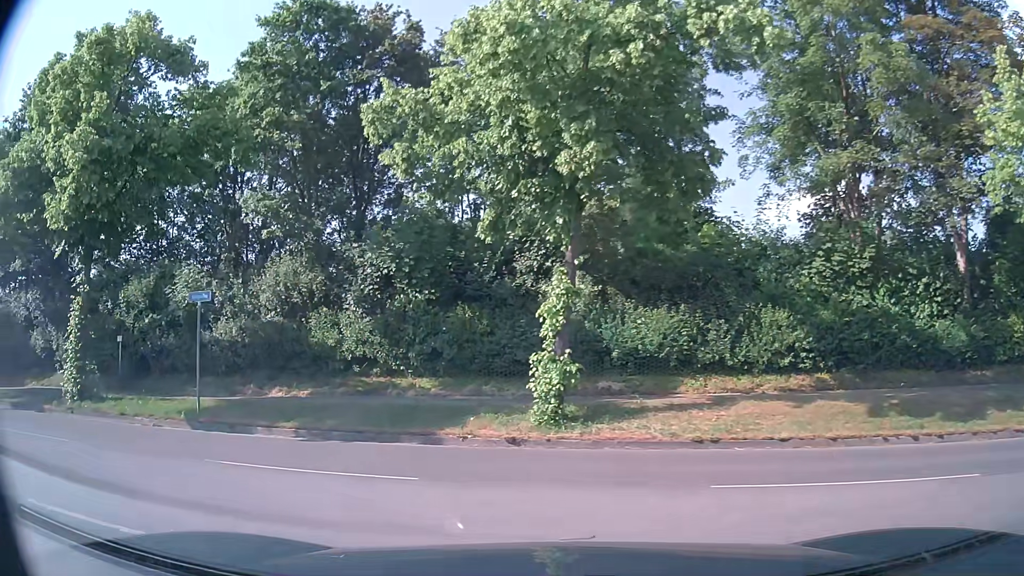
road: service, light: Day
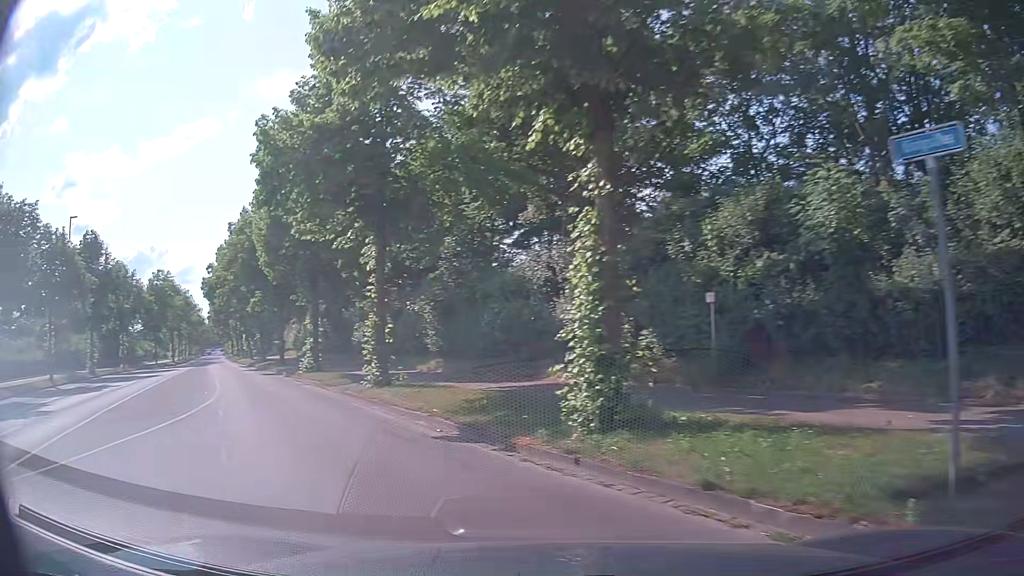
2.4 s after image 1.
(-4.3, +9.1) m; -52°
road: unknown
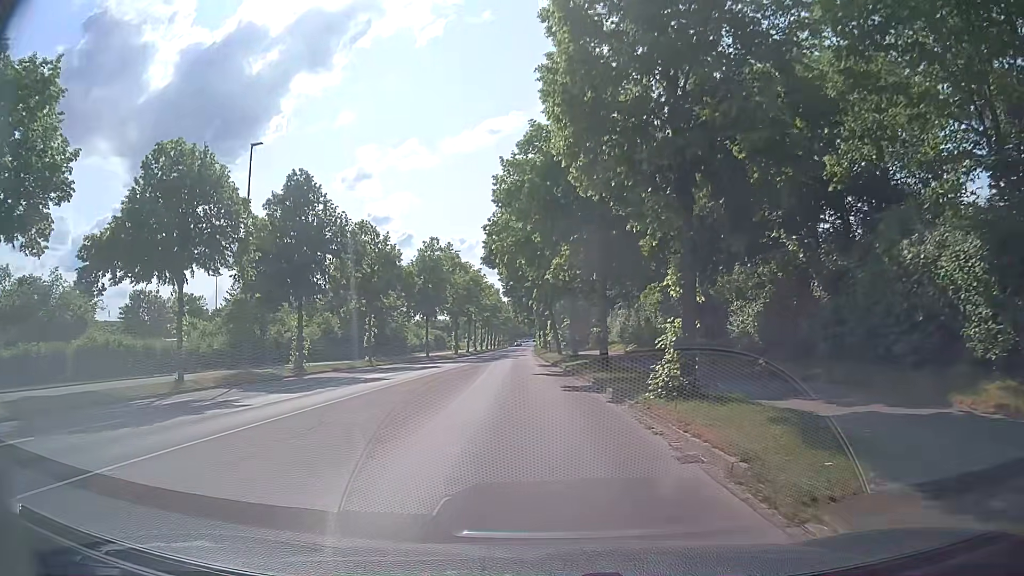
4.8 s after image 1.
(-6.1, +16.5) m; -29°
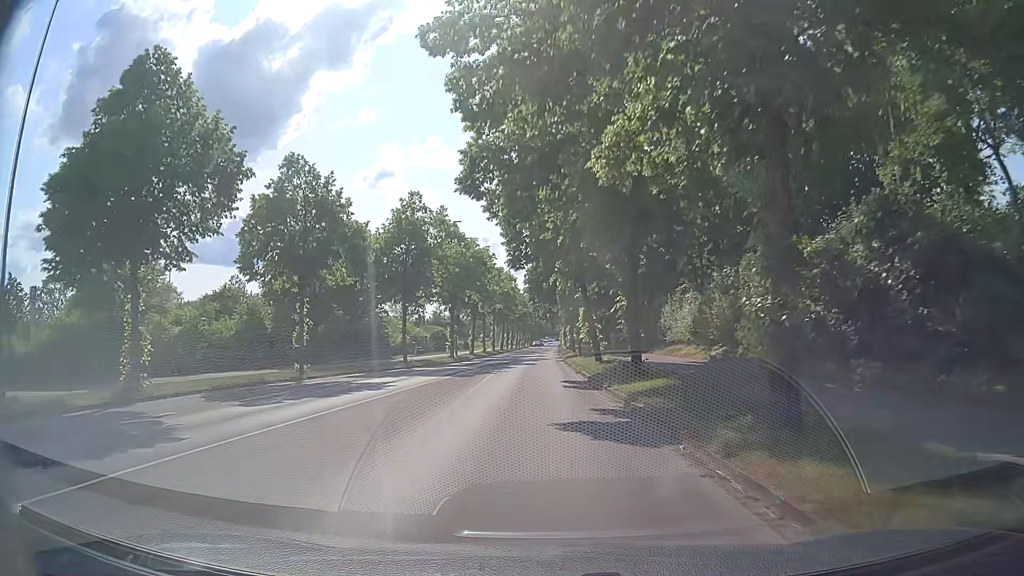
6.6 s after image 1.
(0.0, +17.6) m; -1°
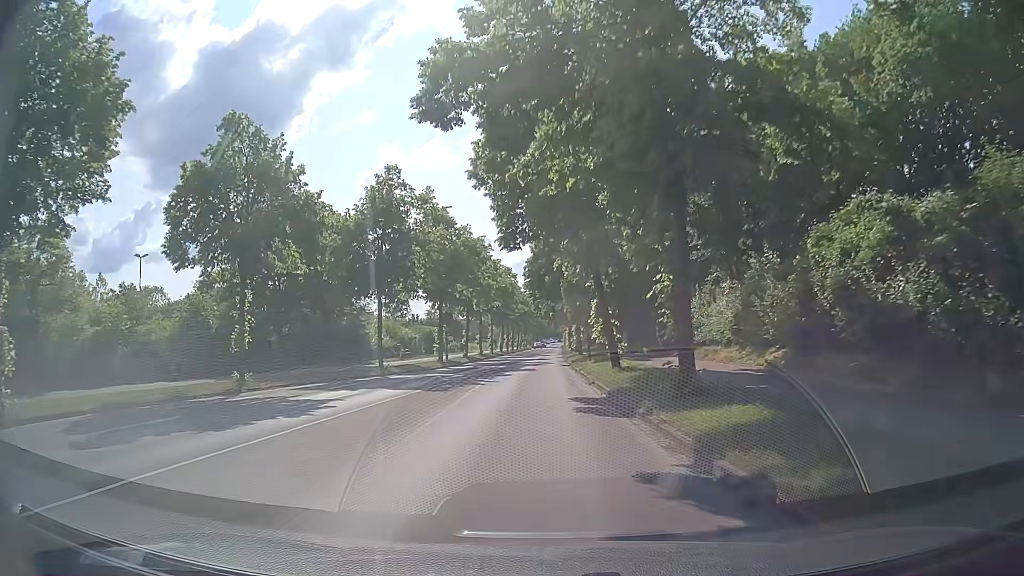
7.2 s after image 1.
(0.0, +6.6) m; +1°
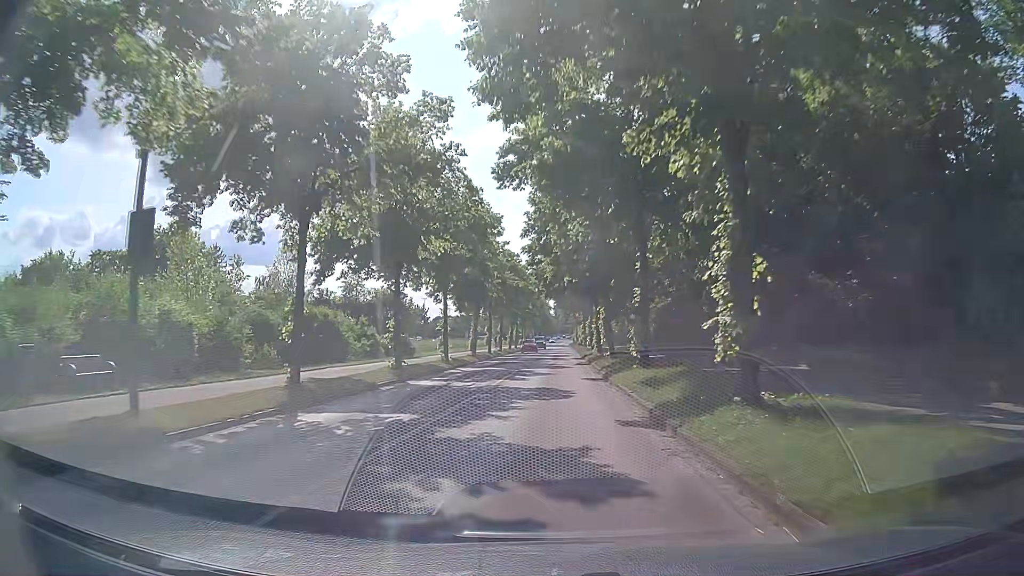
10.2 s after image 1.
(-0.9, +37.9) m; -1°
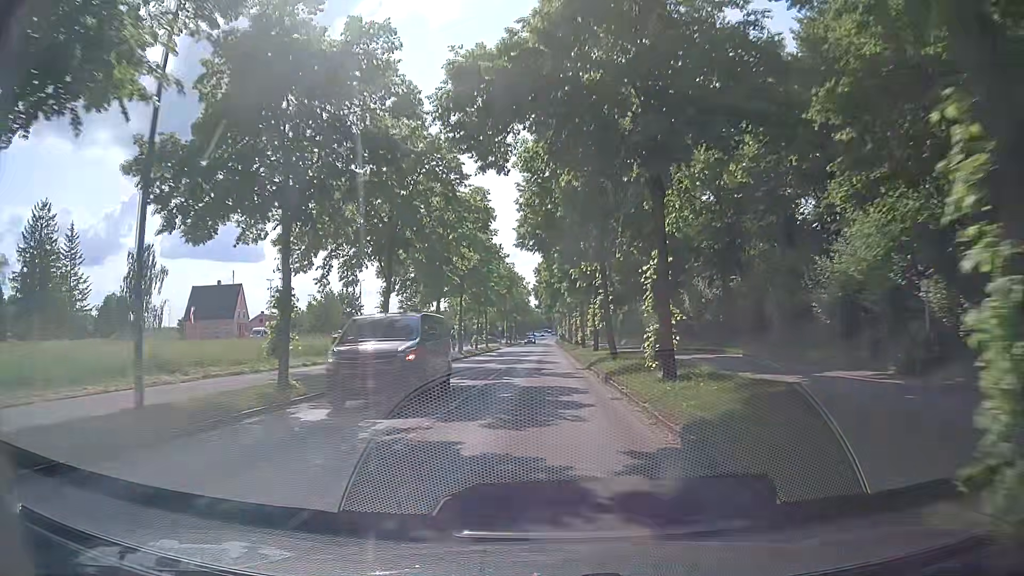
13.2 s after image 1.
(+0.9, +42.0) m; +1°
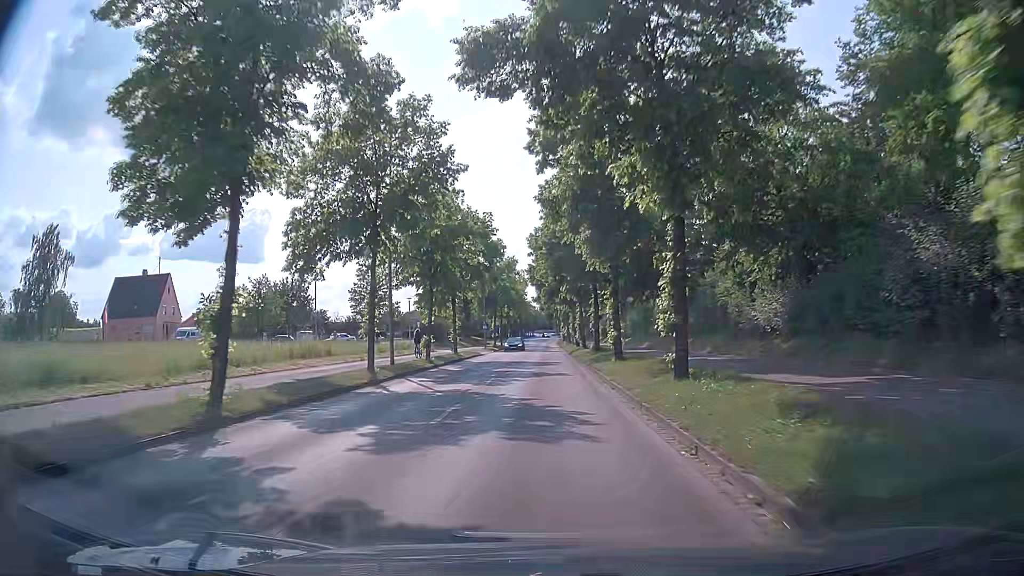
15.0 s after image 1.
(+0.4, +23.7) m; +1°
(0, +10) (0, +20) (0, +30) (0, +40) (0, +50) (0, +60) (0, +70) (-1, +80) (-1, +90) (-1, +100) m
